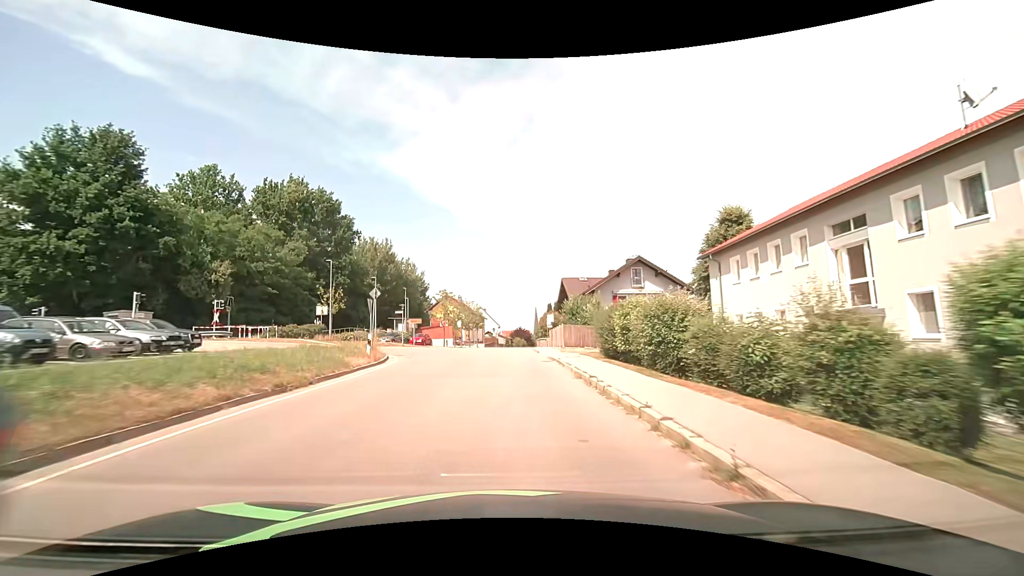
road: tertiary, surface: asphalt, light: Day
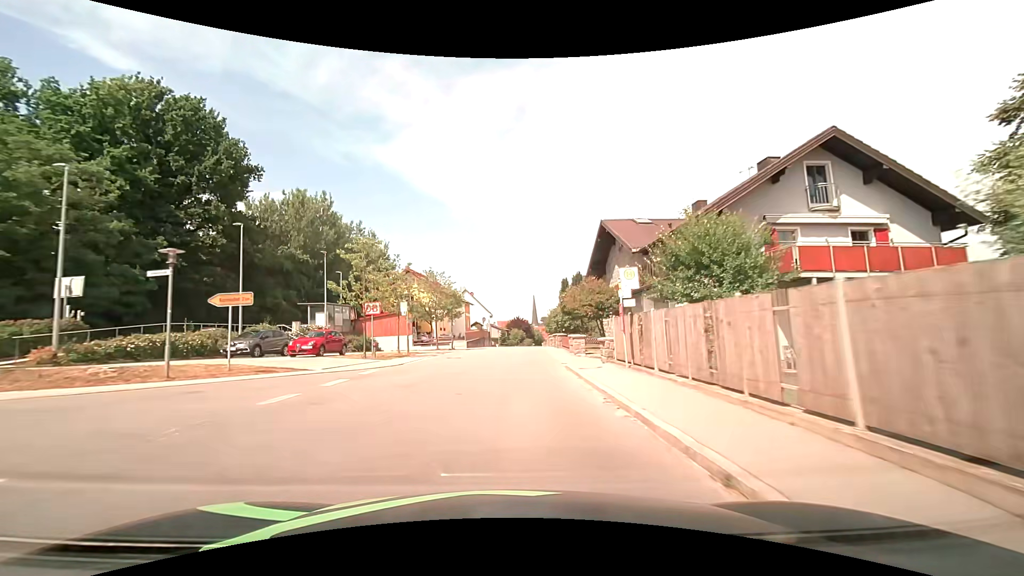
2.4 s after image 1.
(+0.1, +30.3) m; +1°
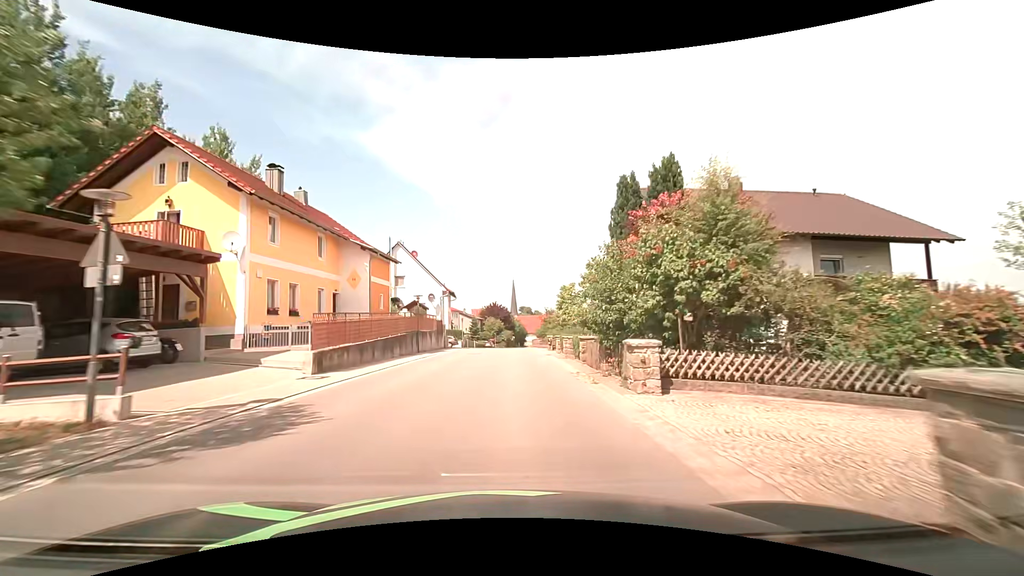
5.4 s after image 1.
(+0.6, +38.6) m; +2°
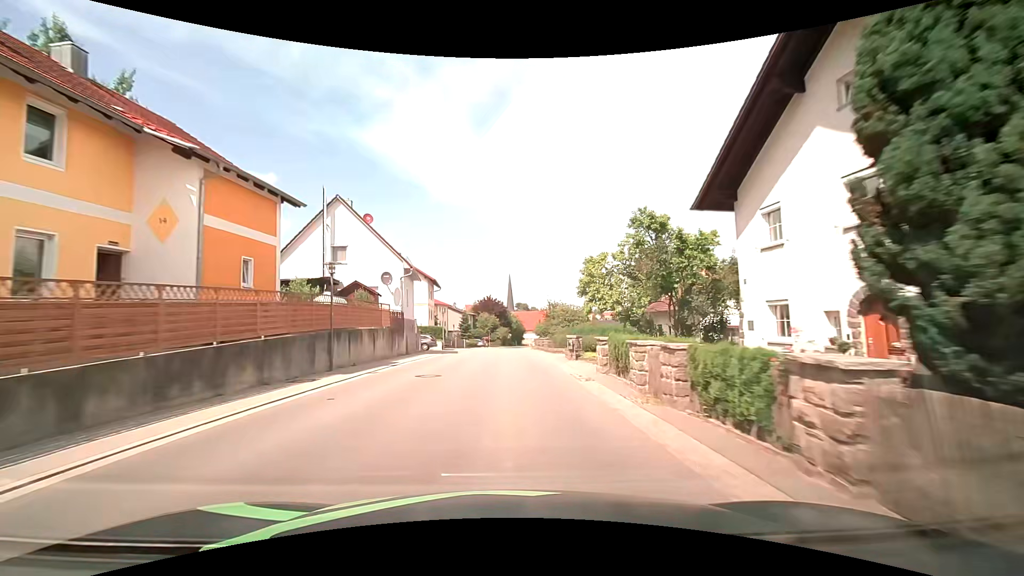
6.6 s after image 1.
(0.0, +15.6) m; 0°
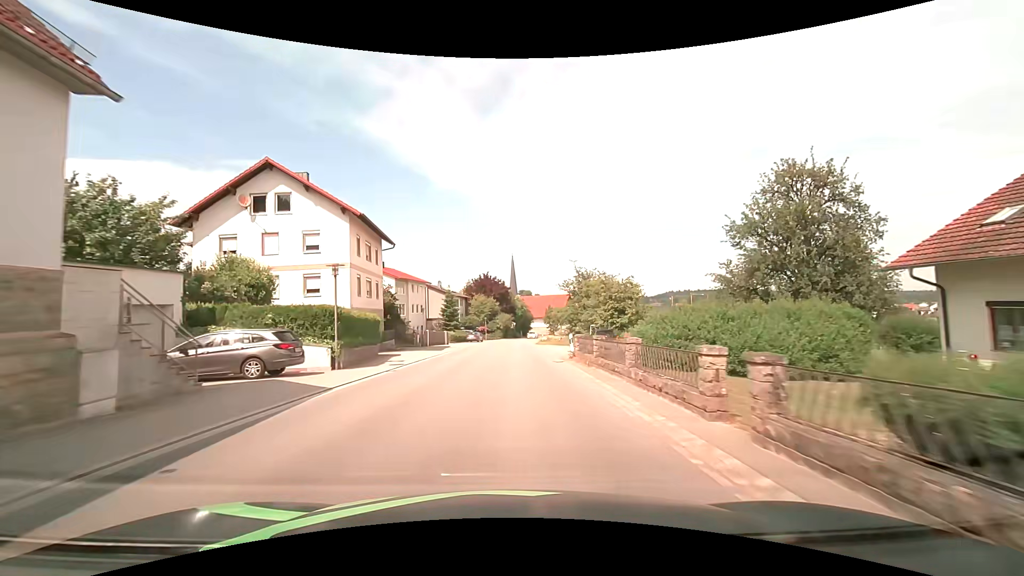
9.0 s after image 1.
(0.0, +31.3) m; 0°
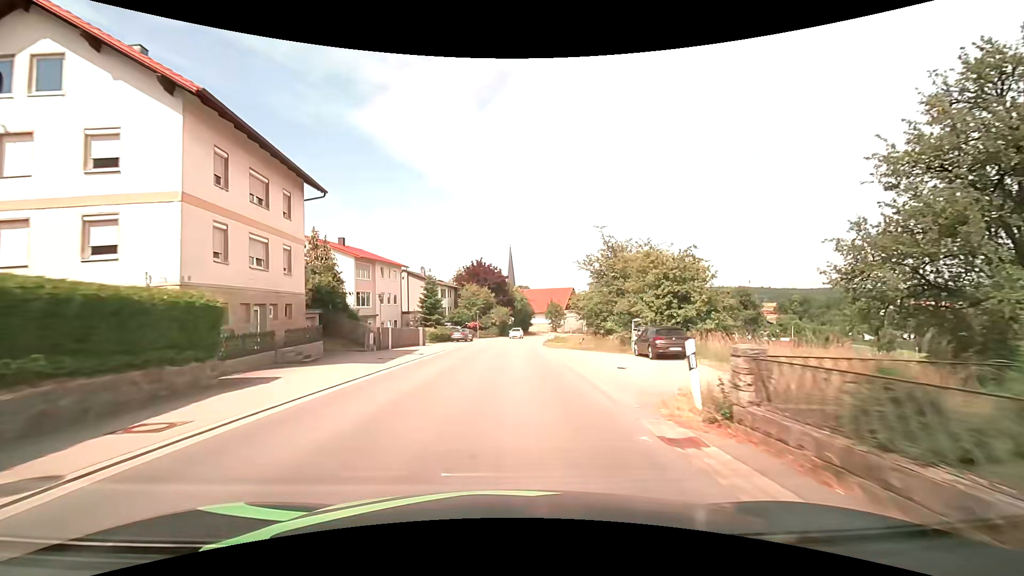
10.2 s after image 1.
(+0.1, +15.7) m; 0°
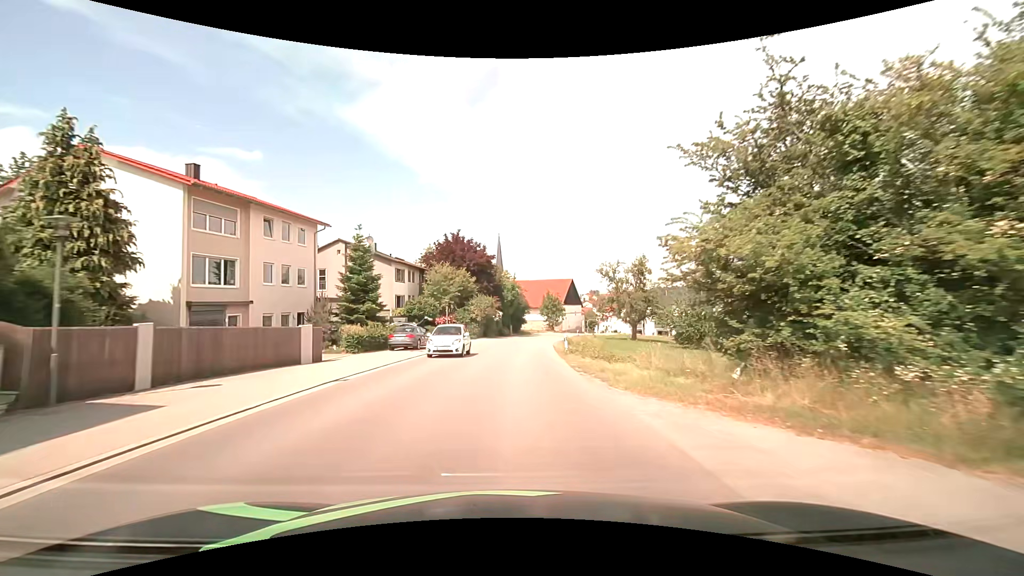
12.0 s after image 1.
(+0.3, +23.3) m; +2°
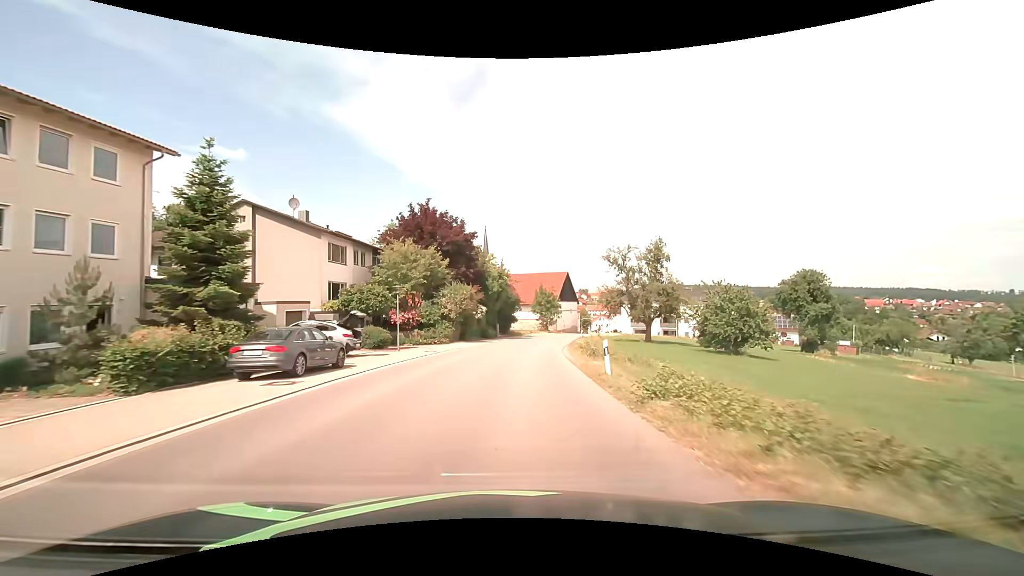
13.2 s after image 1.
(+0.1, +15.5) m; +1°
(0, +10) (0, +20) (+1, +30) (+2, +40) (+4, +50) (+6, +60) (+8, +69) (+11, +79) (+14, +88) (+17, +98) m
